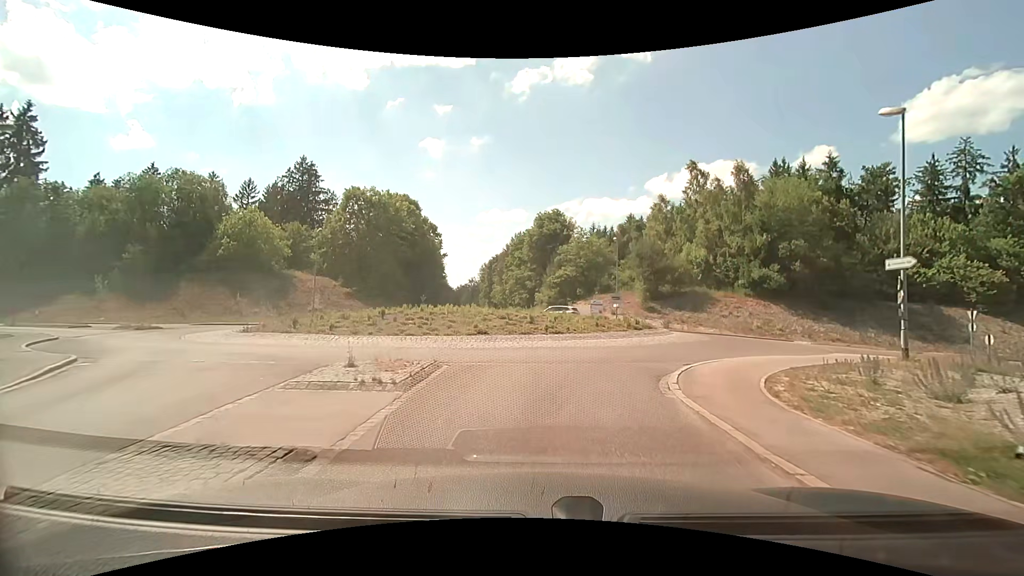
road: tertiary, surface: asphalt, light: Day
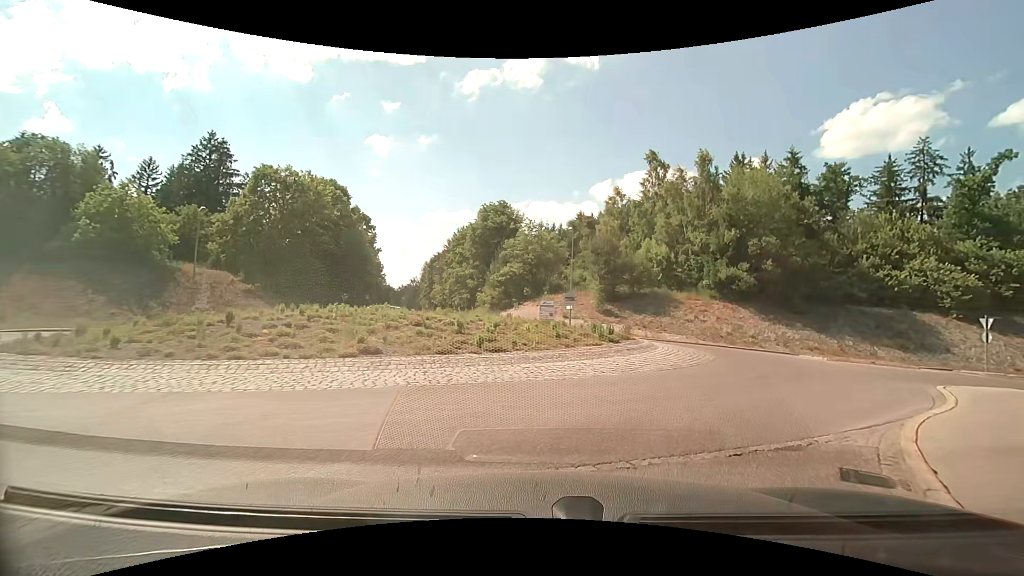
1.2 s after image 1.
(+0.2, +8.3) m; +5°
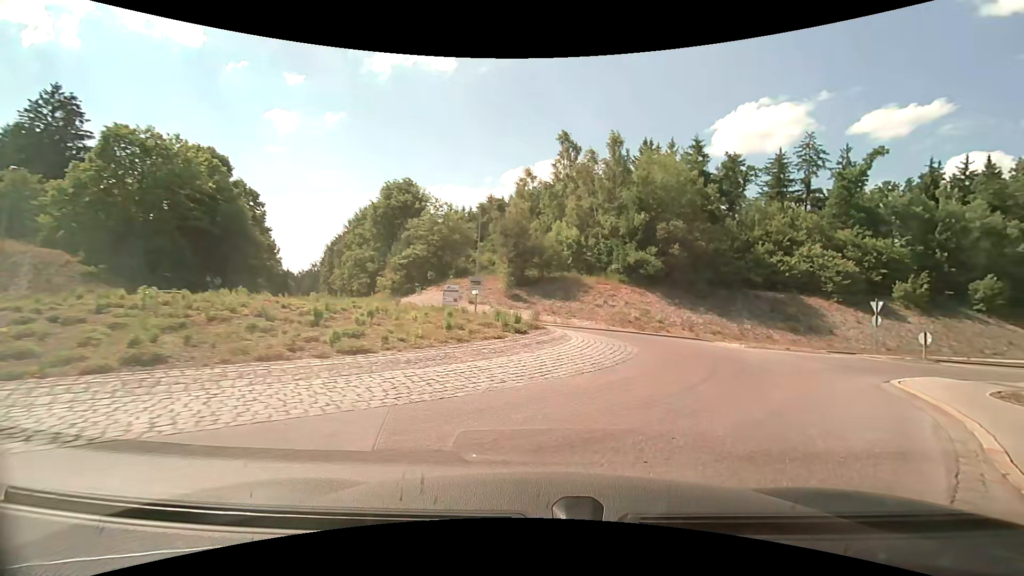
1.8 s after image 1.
(+0.3, +3.7) m; +8°
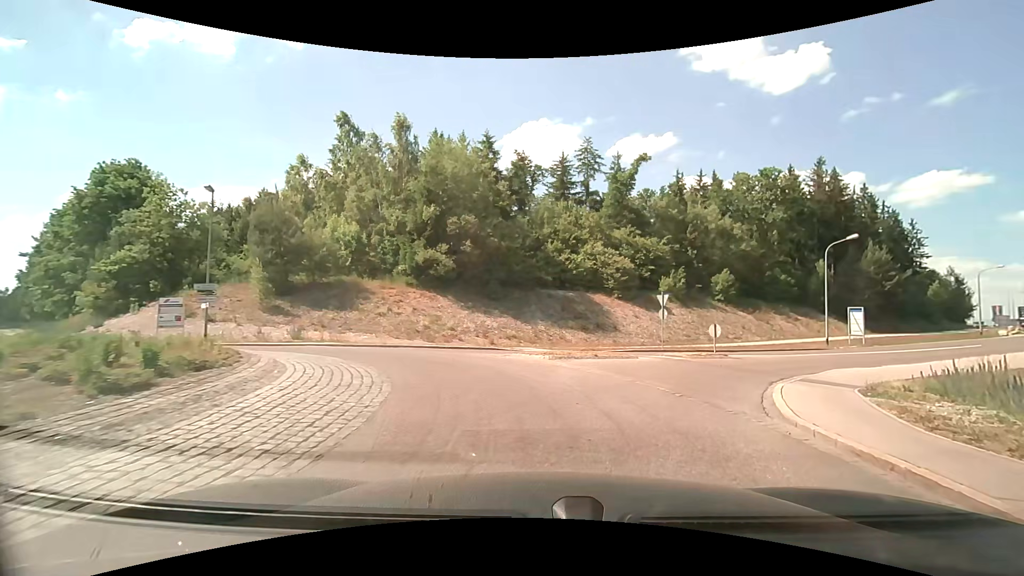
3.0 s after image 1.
(+1.8, +6.7) m; +26°
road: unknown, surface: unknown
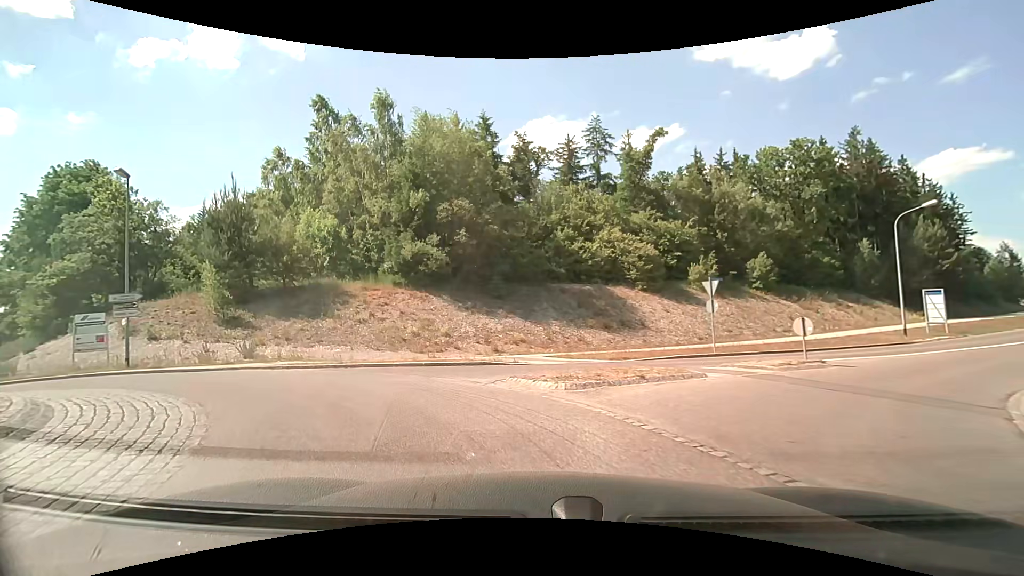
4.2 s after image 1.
(+0.2, +6.5) m; -2°
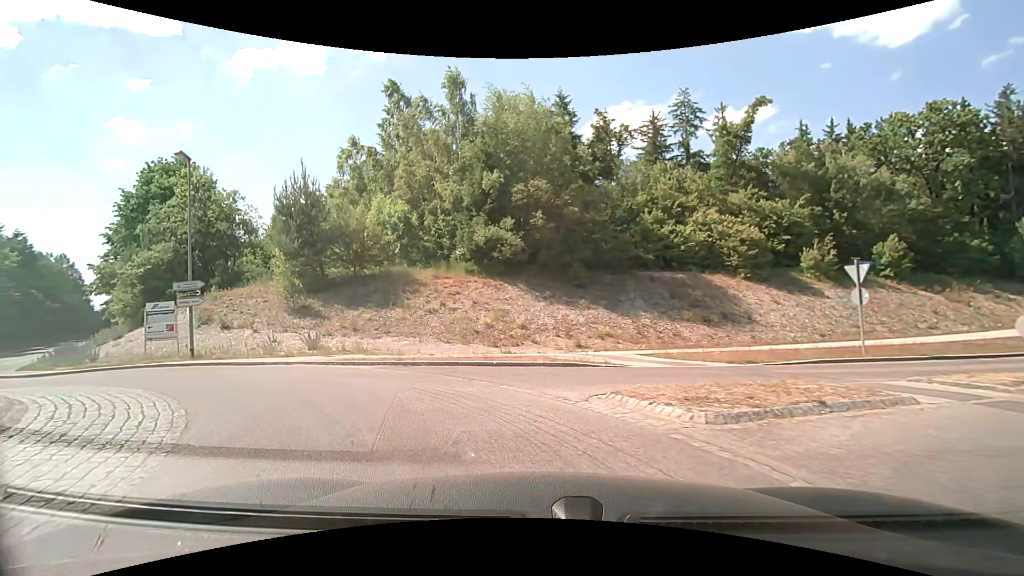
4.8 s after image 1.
(-0.2, +3.1) m; -8°
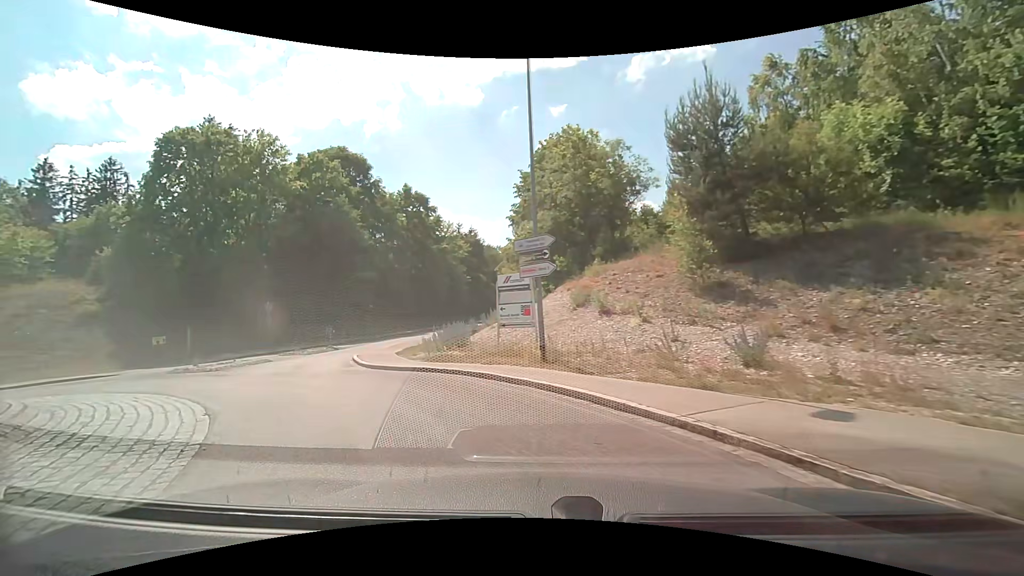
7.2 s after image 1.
(-4.7, +11.6) m; -43°
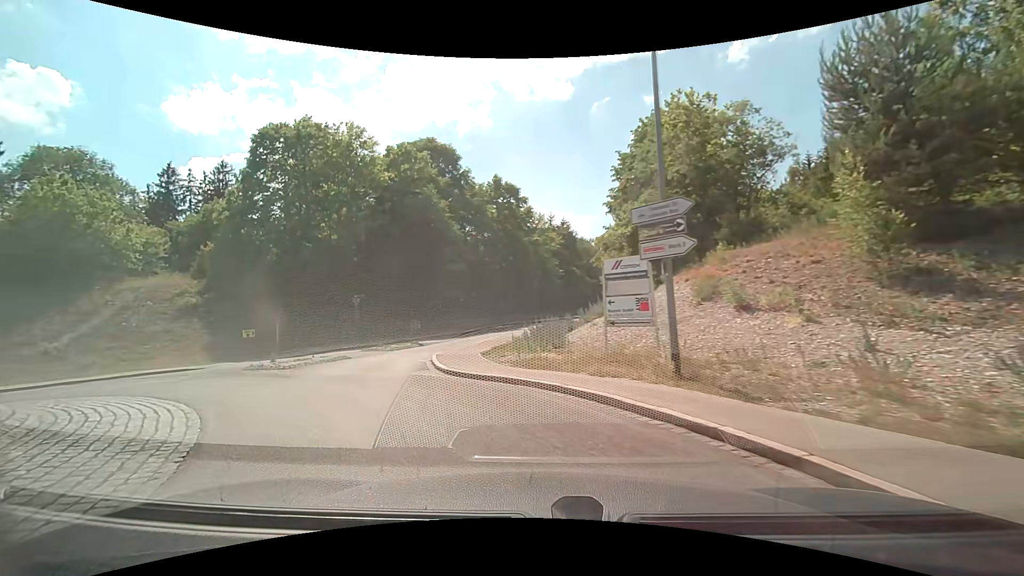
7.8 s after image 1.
(-0.3, +3.3) m; -11°
(-3, +9) (-10, +16) (-20, +16) (-30, +14) (-40, +15) (-49, +17) (-59, +21) (-68, +25) (-77, +29) (-86, +34) m
